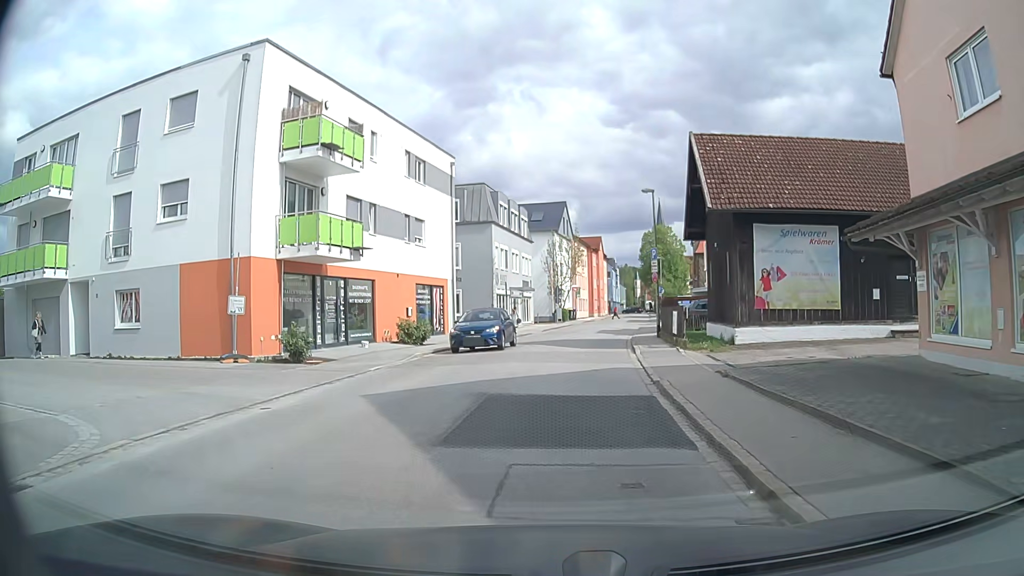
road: residential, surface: asphalt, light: Day
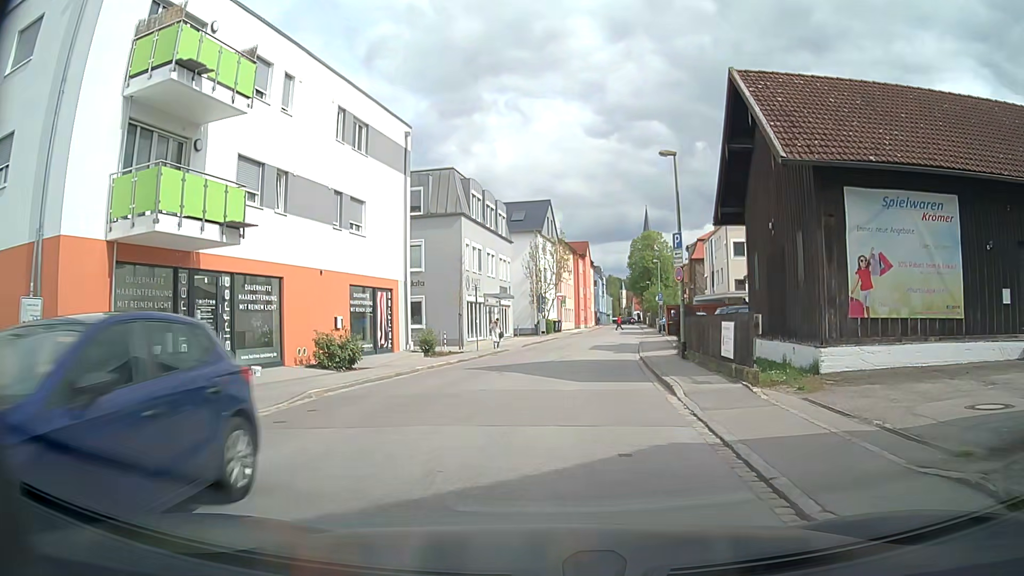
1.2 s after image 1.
(+0.1, +8.4) m; +2°
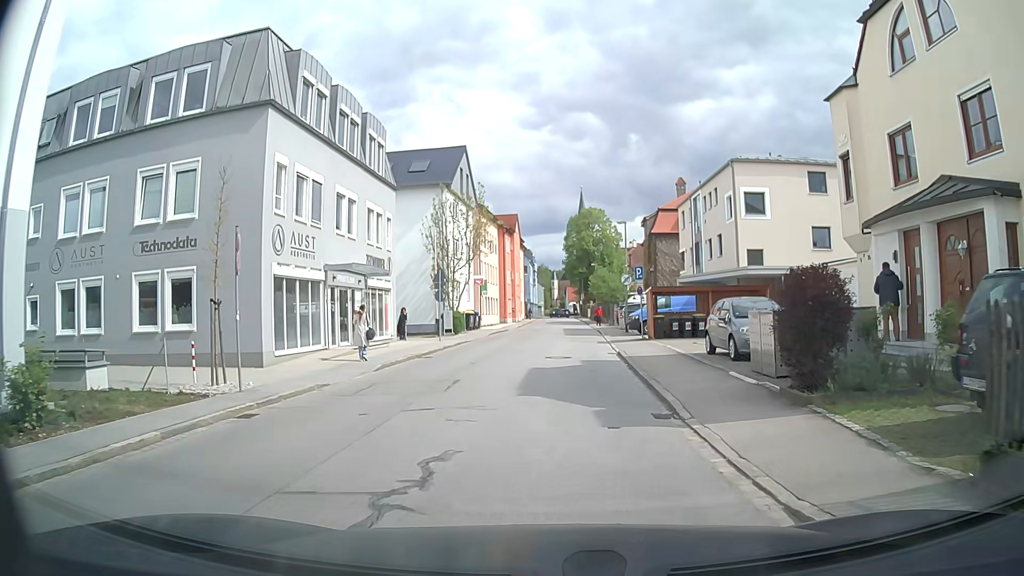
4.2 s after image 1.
(+0.8, +20.2) m; +5°
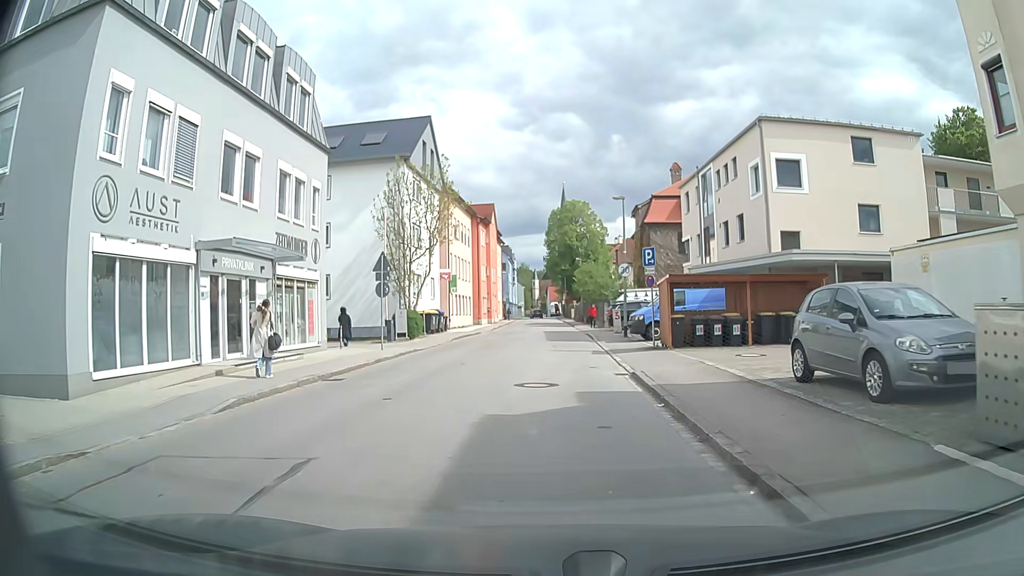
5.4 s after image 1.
(+0.1, +8.1) m; +1°
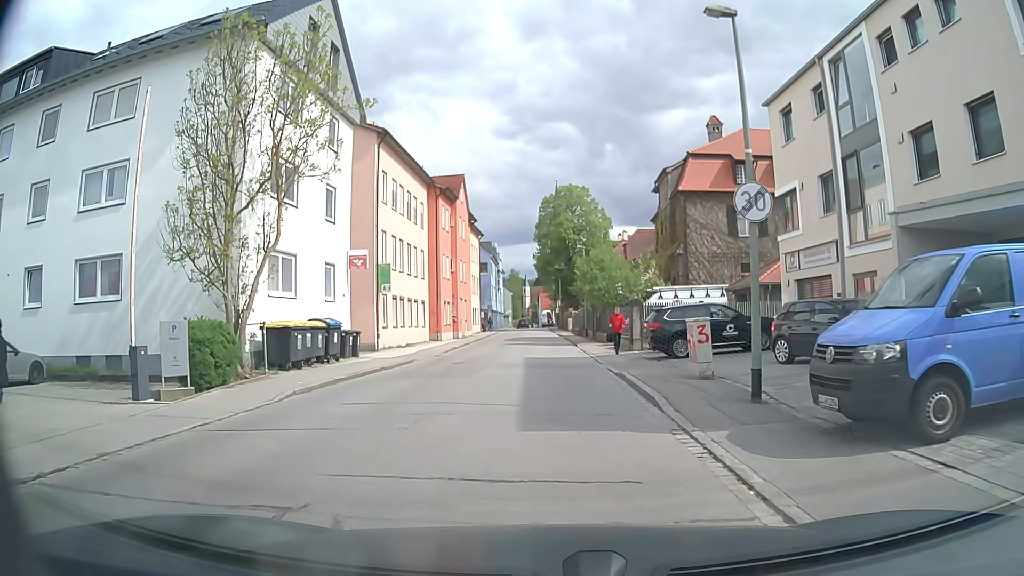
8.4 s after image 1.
(+0.3, +19.9) m; 0°
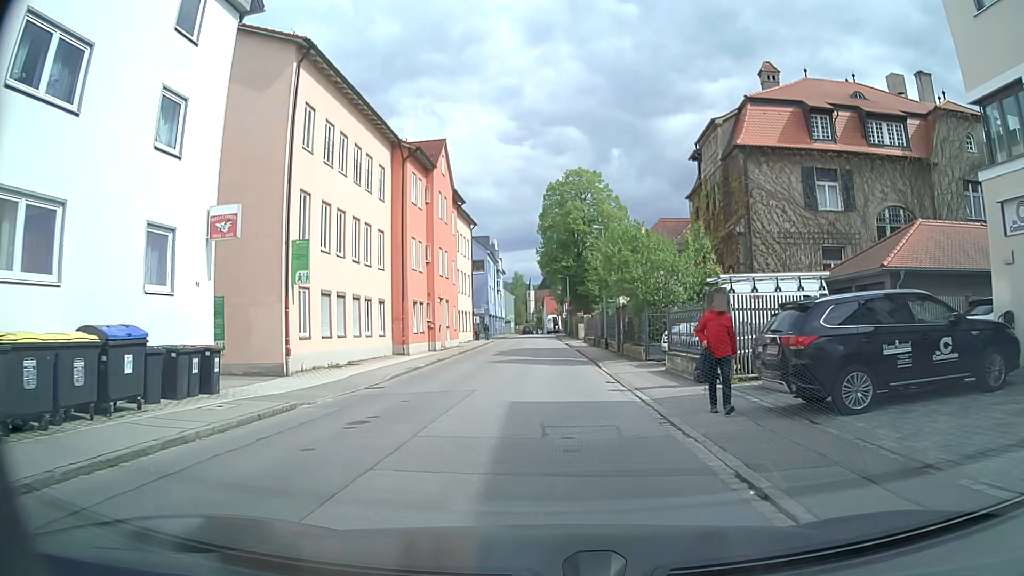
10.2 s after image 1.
(+0.1, +12.5) m; 0°
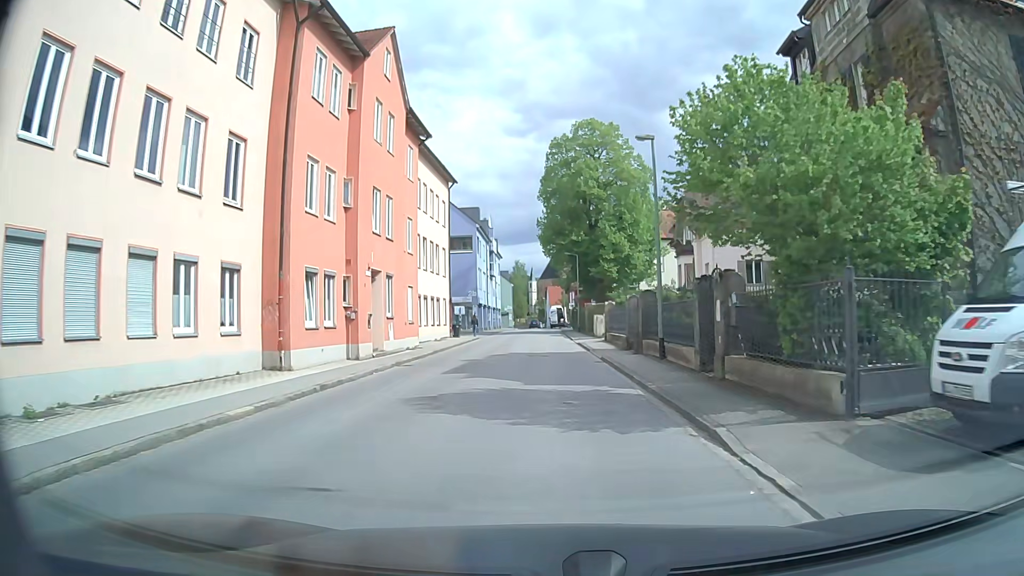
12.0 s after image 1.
(0.0, +16.5) m; 0°
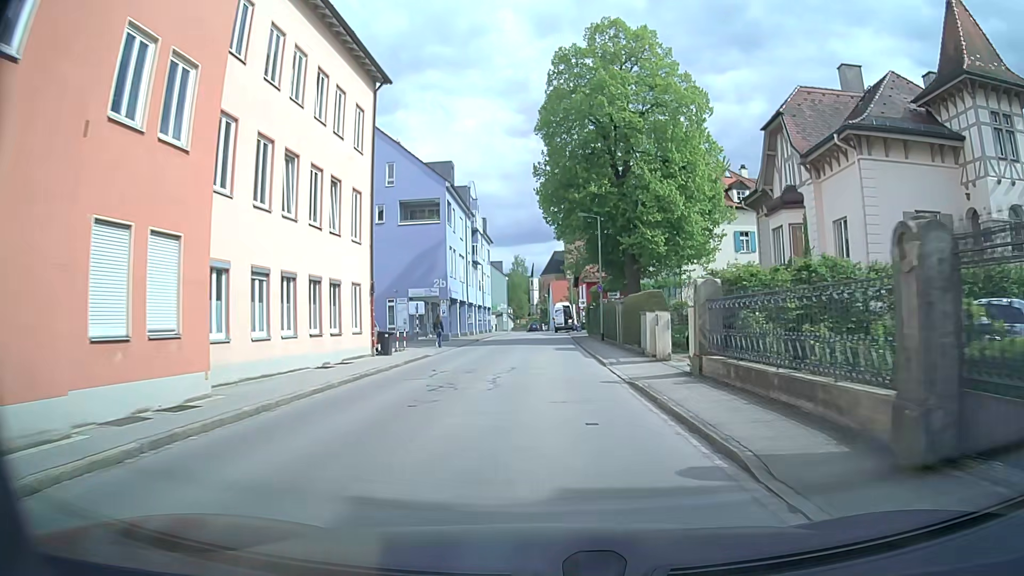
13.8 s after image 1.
(0.0, +21.2) m; -1°
(0, +10) (0, +20) (0, +30) (0, +40) (-1, +50) (-1, +60) (-2, +70) (-2, +80) (-1, +90) (-1, +100) m
